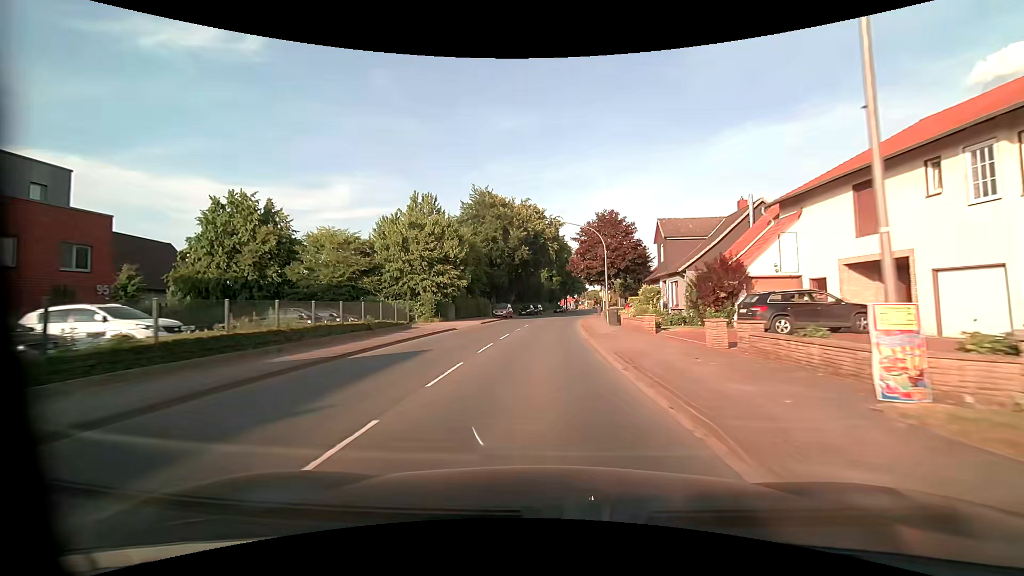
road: primary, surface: asphalt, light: Day
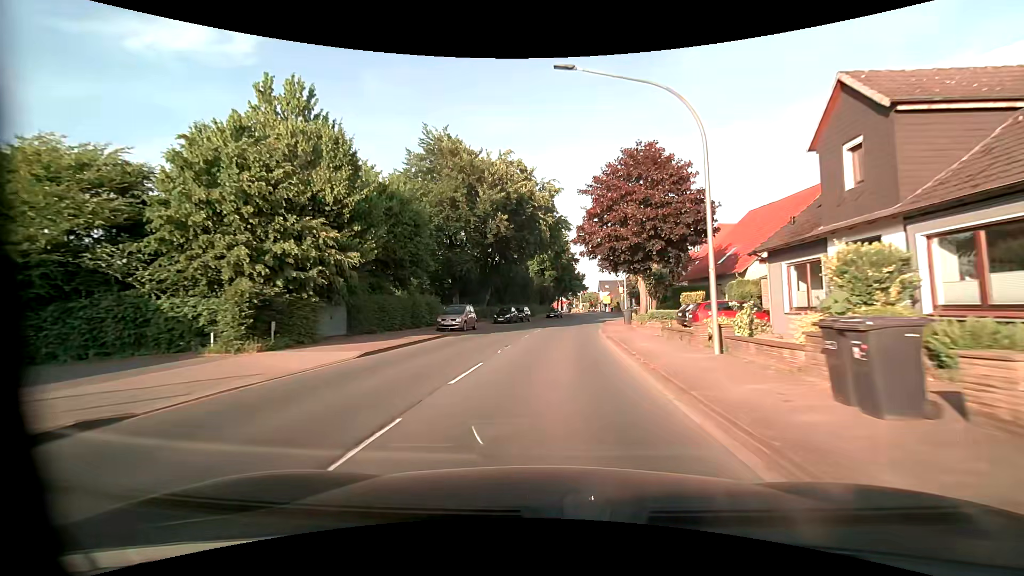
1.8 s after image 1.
(+0.1, +24.1) m; +1°
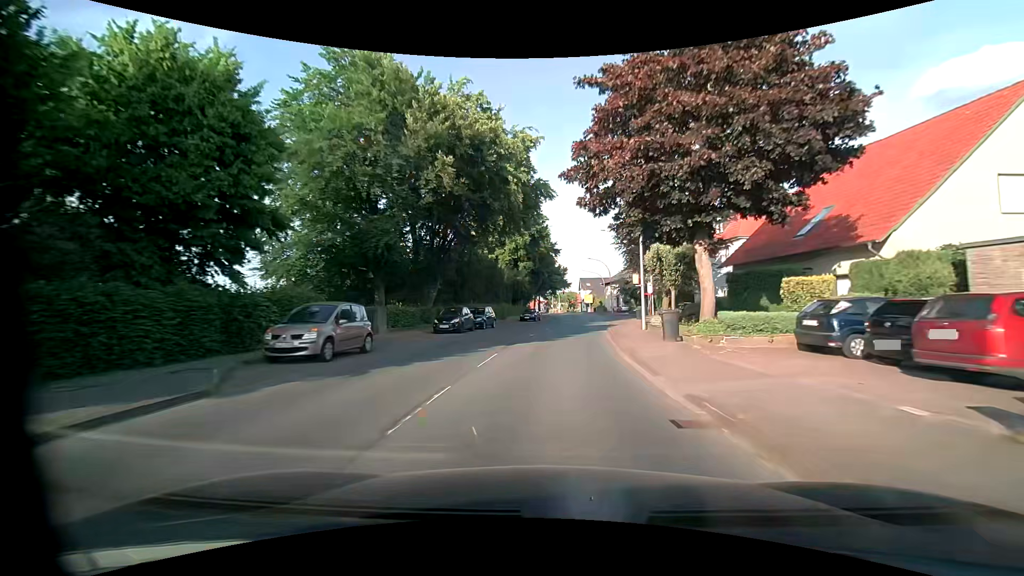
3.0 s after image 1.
(+0.3, +16.0) m; +2°
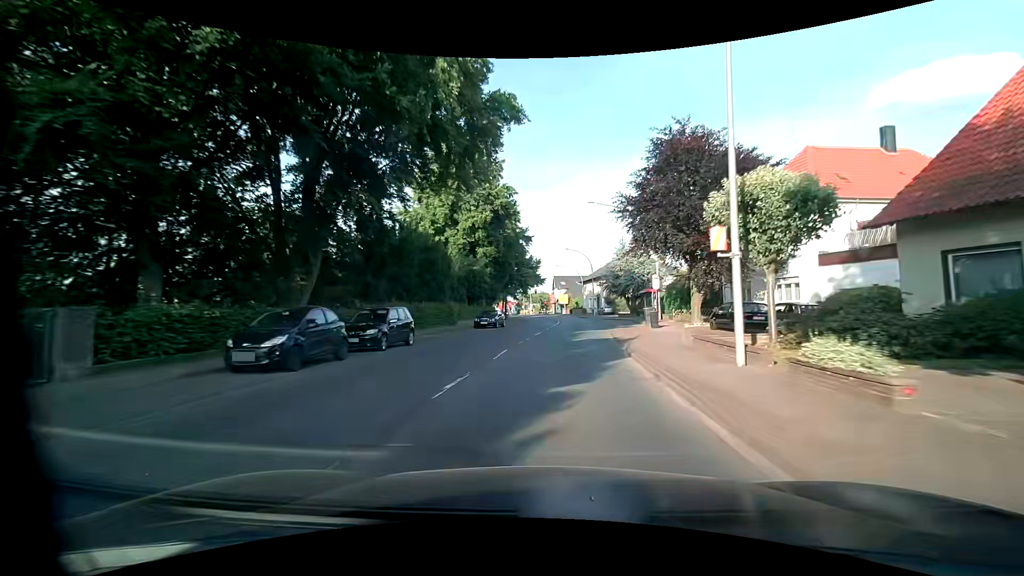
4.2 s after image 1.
(+0.5, +15.9) m; +3°
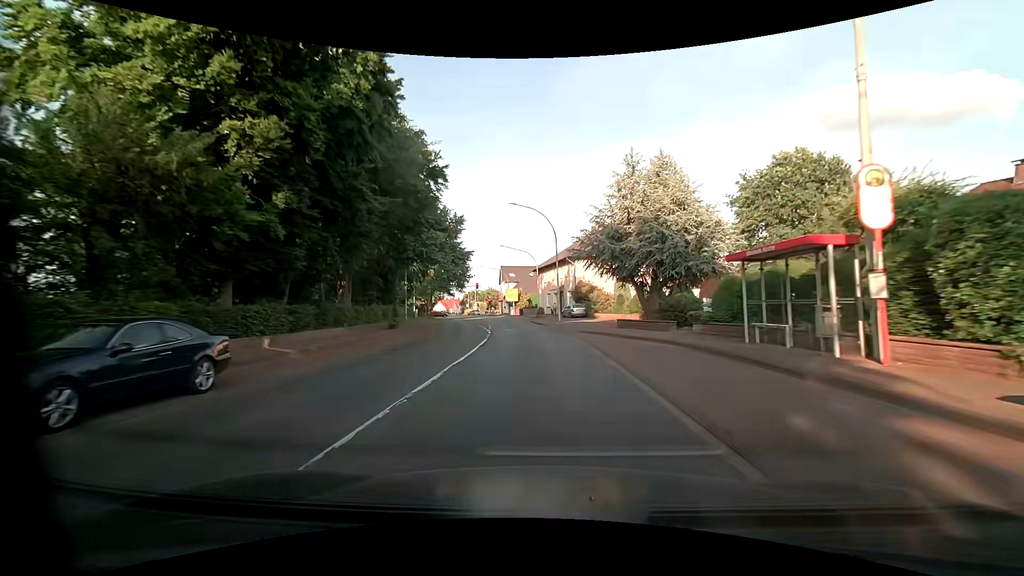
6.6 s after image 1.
(+1.8, +30.8) m; +5°
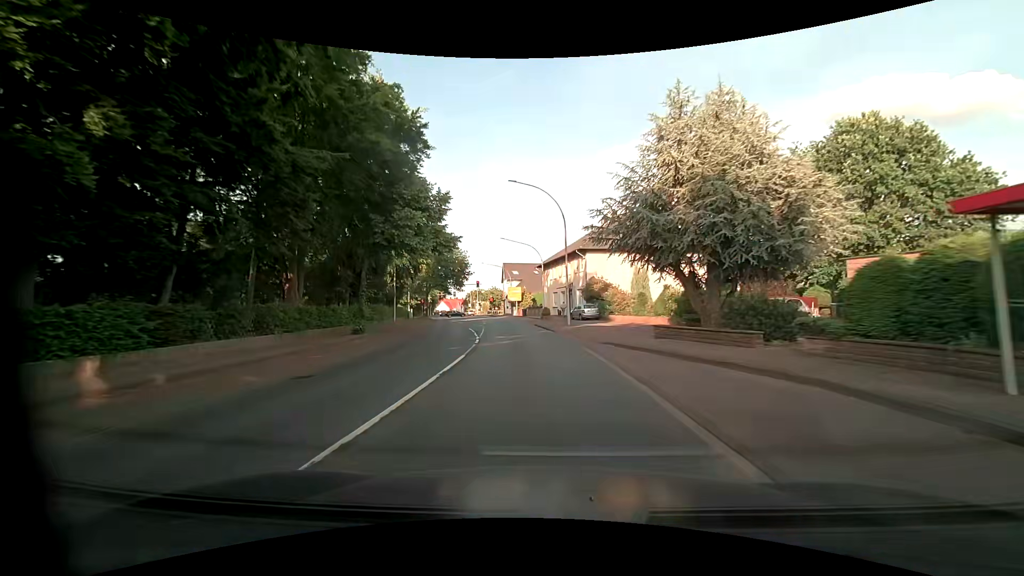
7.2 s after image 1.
(0.0, +7.4) m; 0°
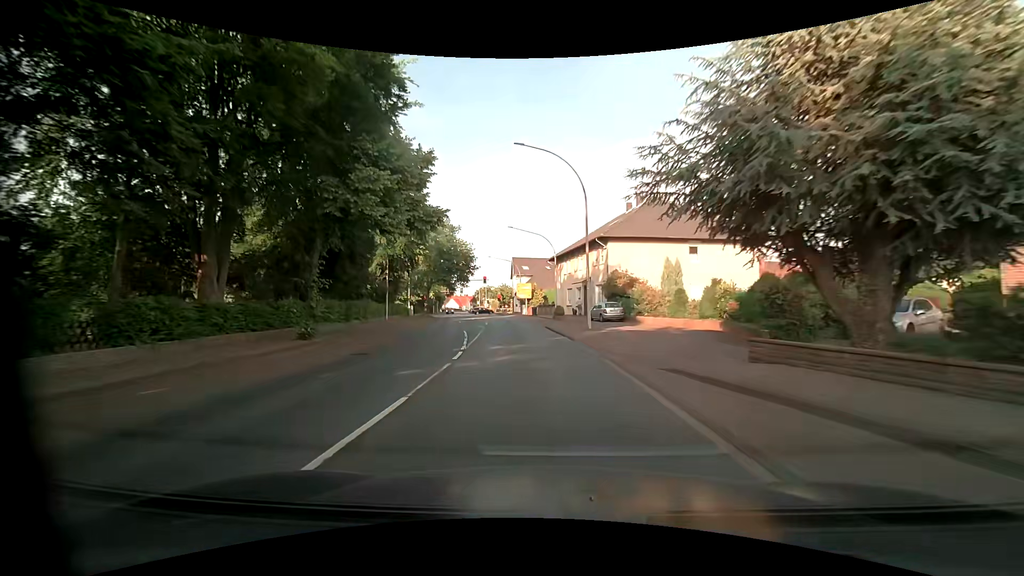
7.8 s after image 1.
(-0.1, +7.3) m; -1°
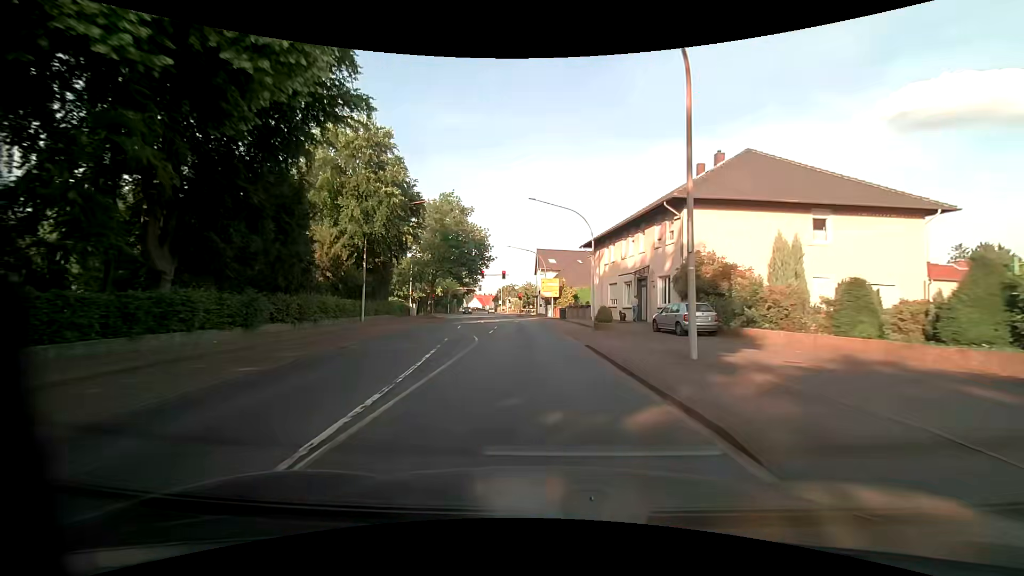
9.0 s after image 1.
(-0.4, +14.2) m; -2°
(0, +10) (-1, +20) (-2, +30) (-2, +40) (-4, +50) (-5, +60) (-7, +70) (-8, +79) (-10, +89) (-11, +99) m
